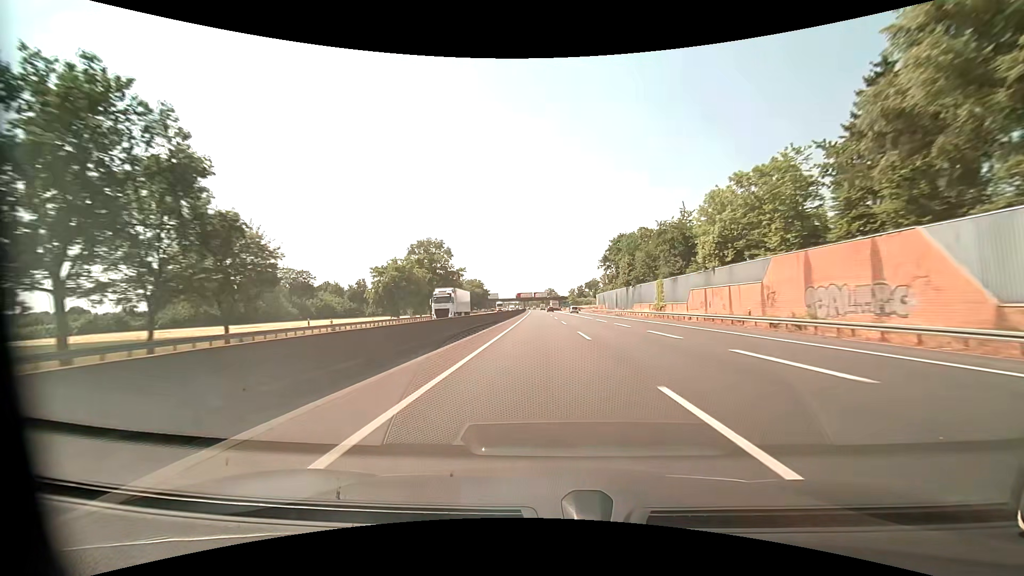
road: motorway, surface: asphalt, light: Day
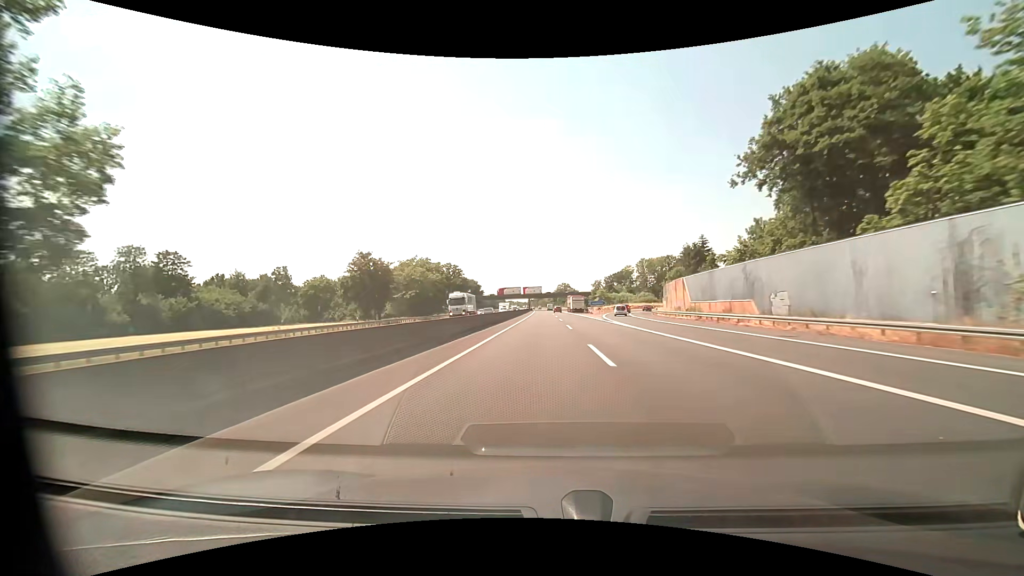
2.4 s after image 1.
(-0.6, +82.2) m; -1°
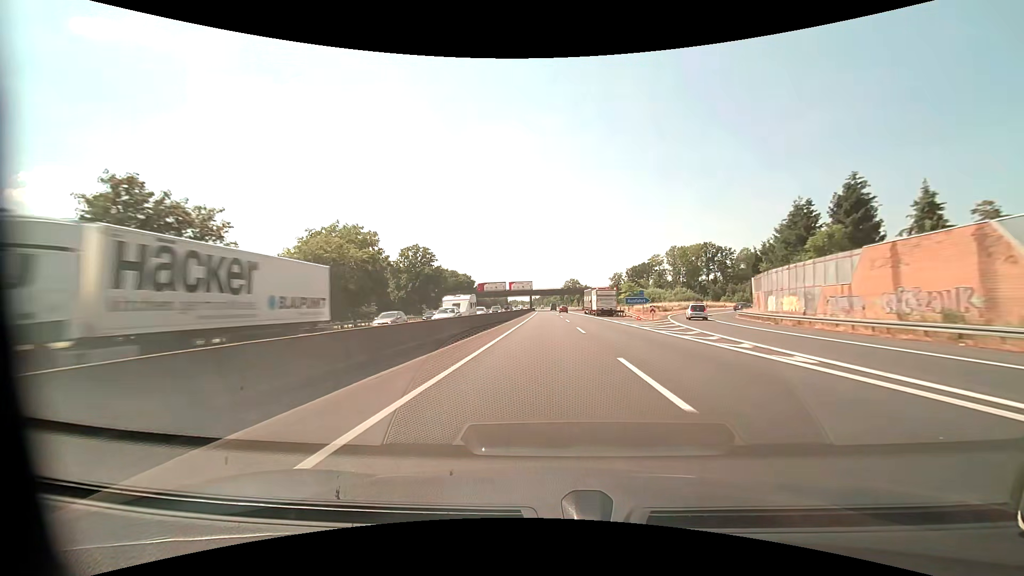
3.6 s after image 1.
(-0.3, +41.0) m; -1°
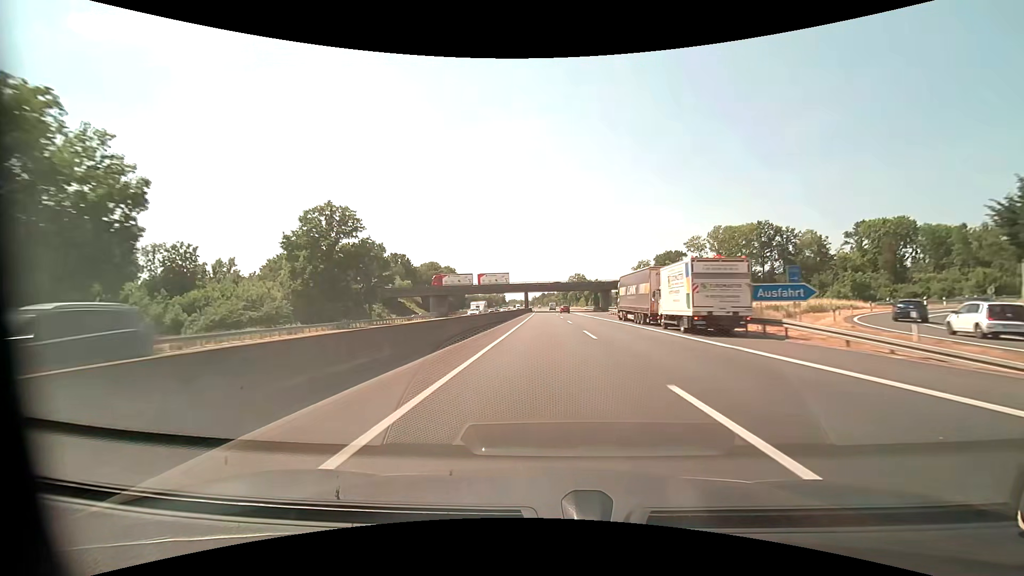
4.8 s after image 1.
(-0.1, +41.0) m; 0°
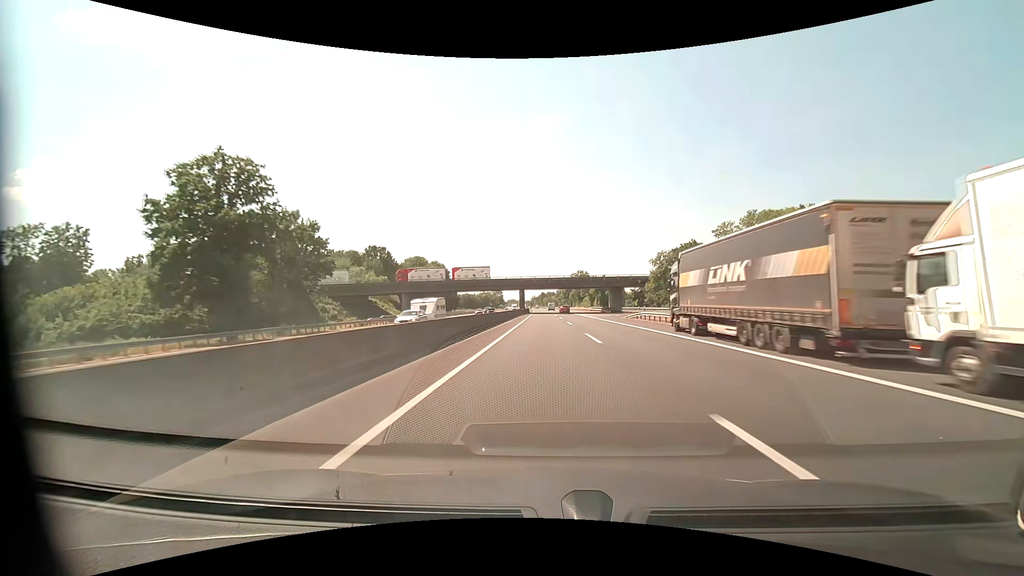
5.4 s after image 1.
(0.0, +20.5) m; 0°
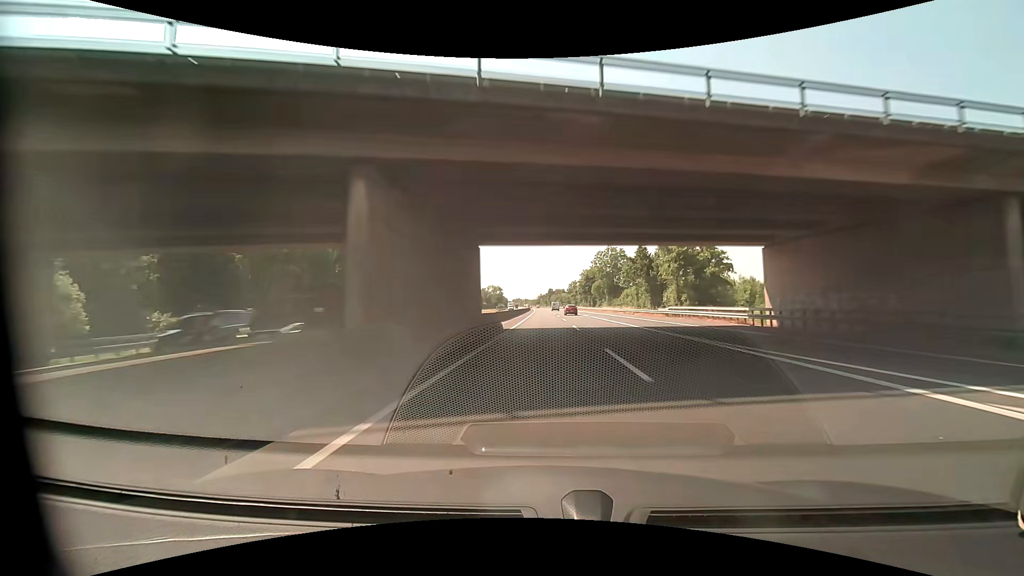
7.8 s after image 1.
(-0.4, +82.1) m; -1°
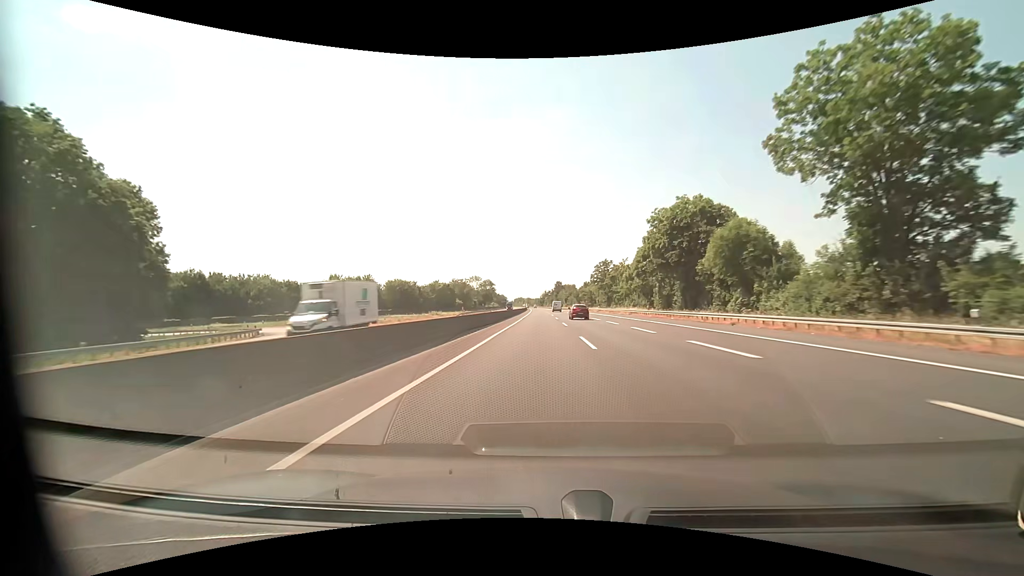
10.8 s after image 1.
(-0.6, +102.9) m; -1°
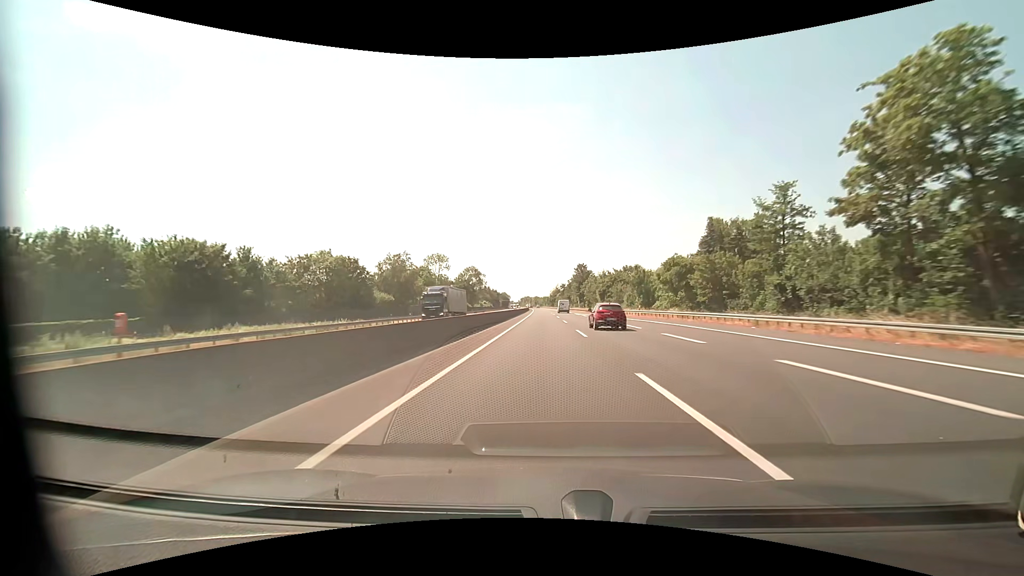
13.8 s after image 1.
(-1.4, +103.1) m; -1°
(0, +10) (0, +20) (0, +30) (0, +40) (0, +50) (0, +60) (0, +70) (0, +80) (-1, +90) (-1, +100) m
